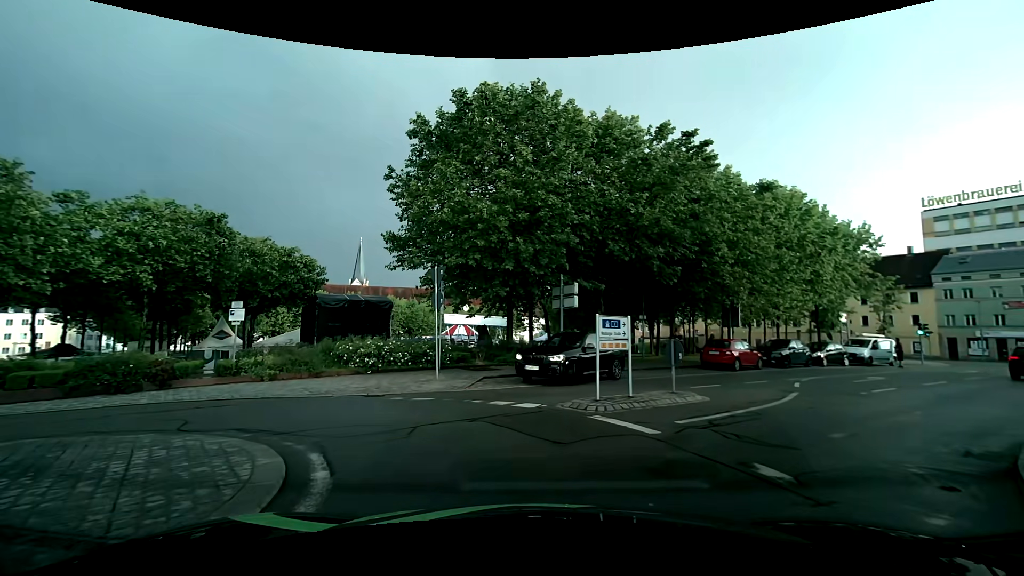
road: residential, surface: asphalt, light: Day
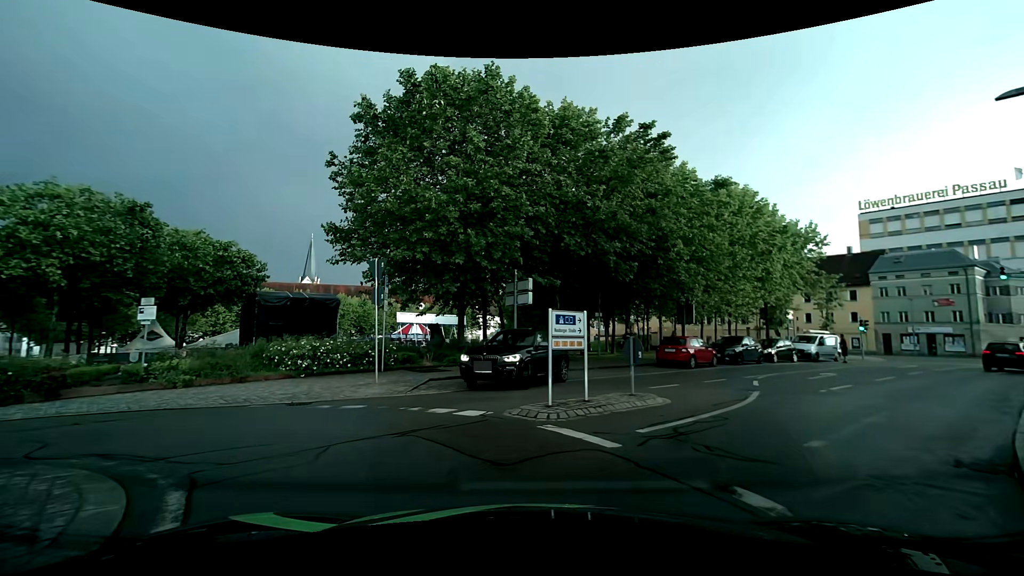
(+0.1, +1.2) m; +4°
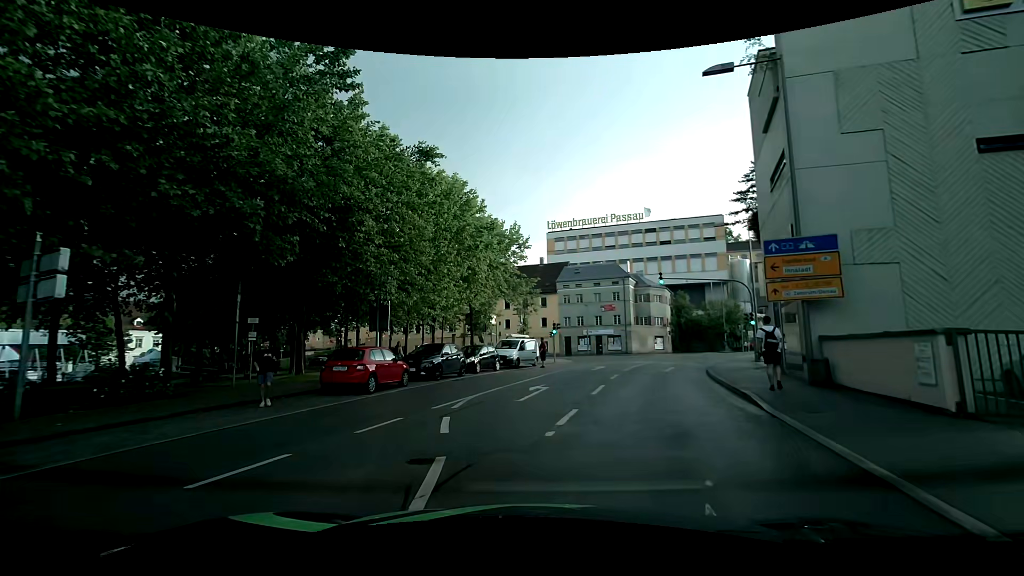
(+2.5, +7.6) m; +31°
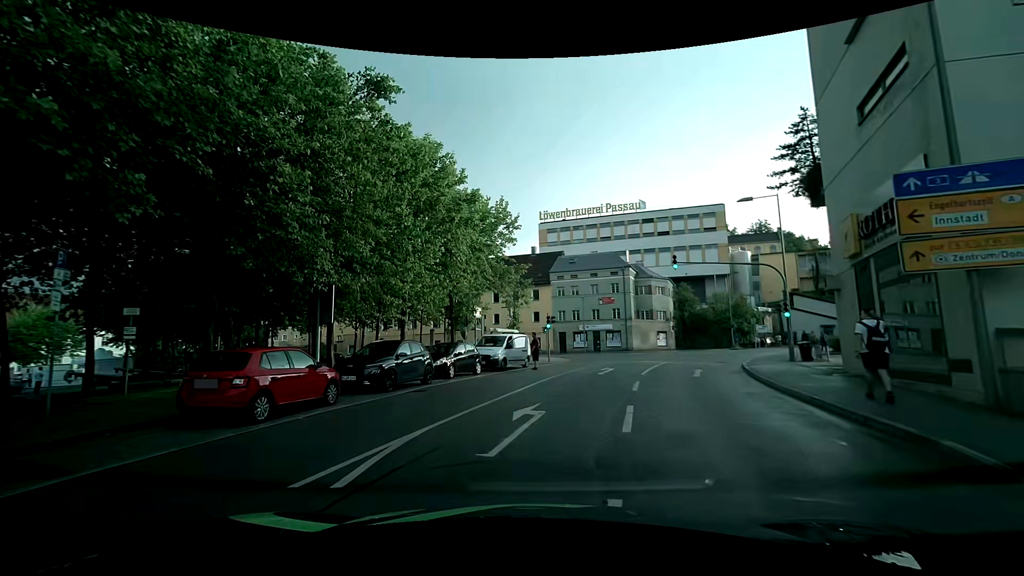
(+0.3, +5.9) m; +2°
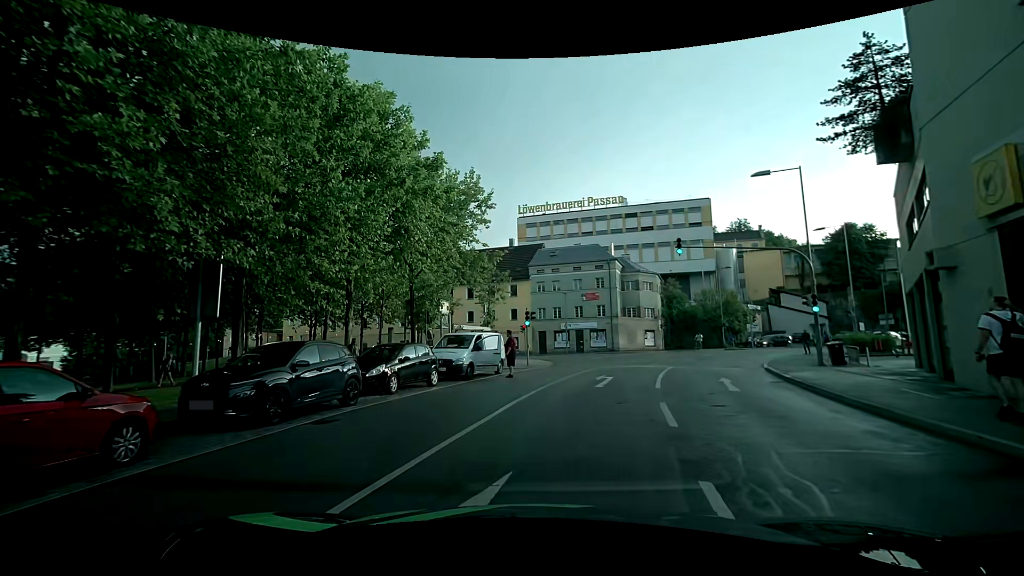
(+0.1, +5.4) m; +3°
